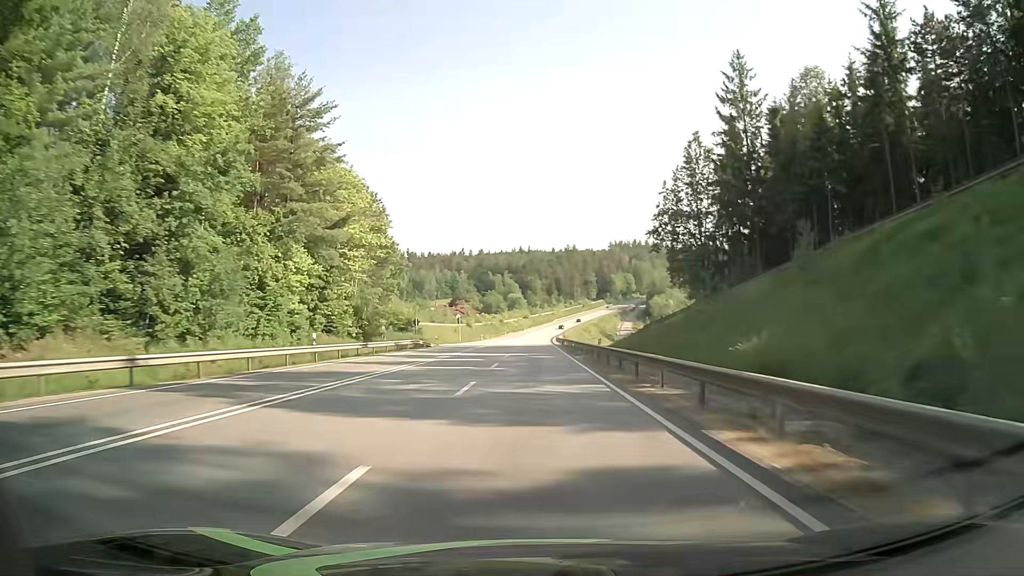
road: primary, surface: asphalt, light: Day
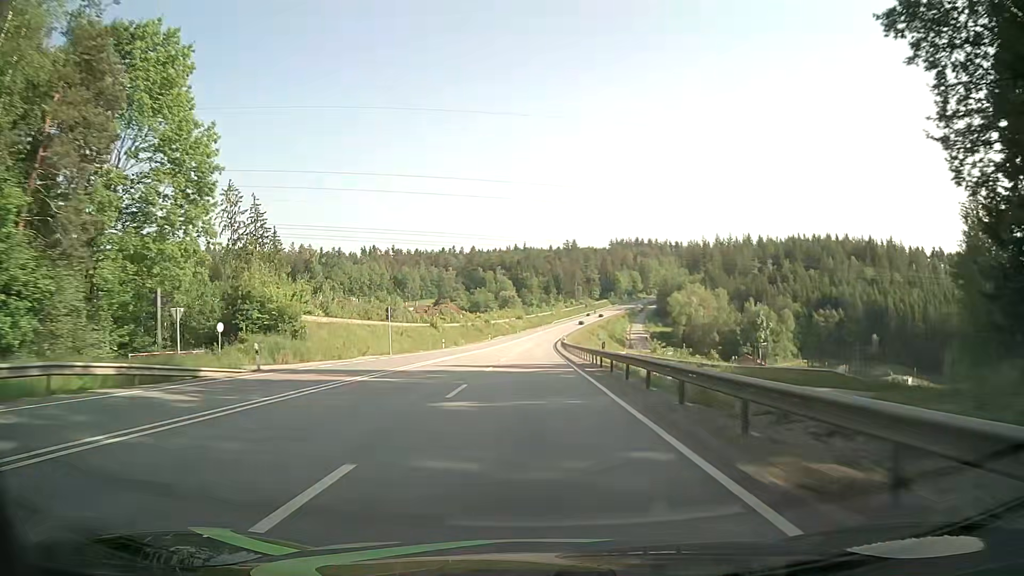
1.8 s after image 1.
(+0.3, +47.3) m; 0°
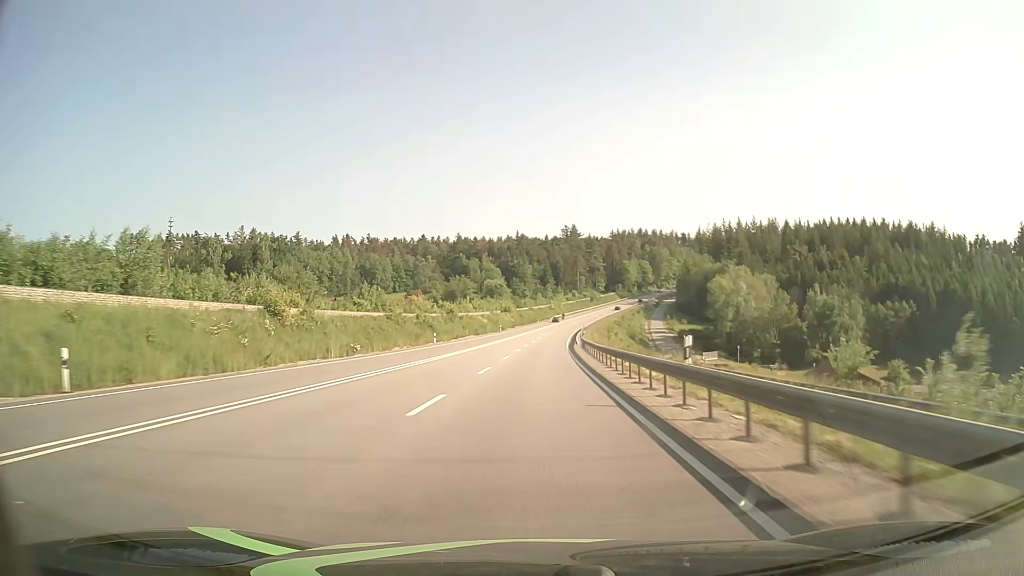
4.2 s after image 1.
(+0.4, +63.2) m; 0°
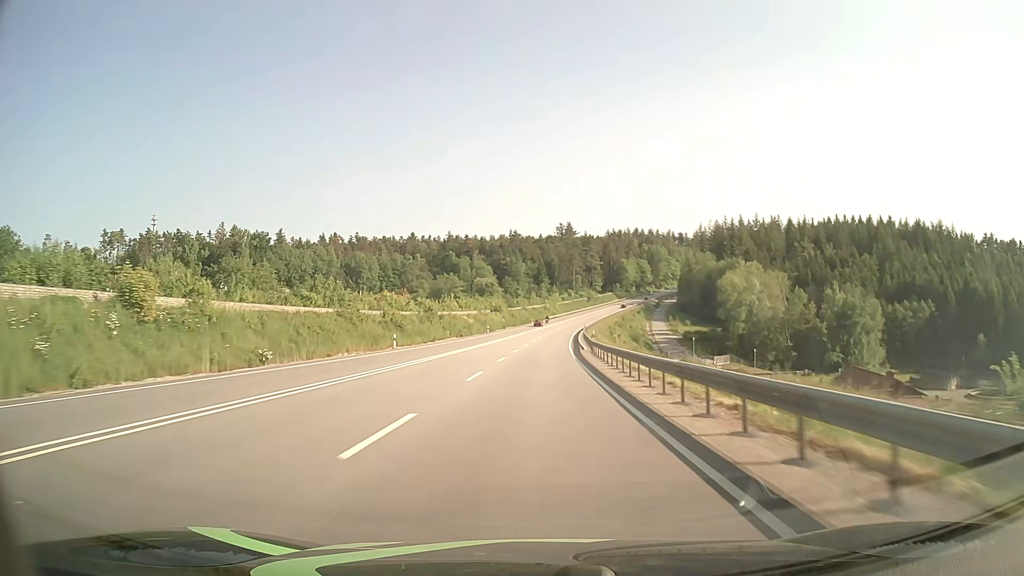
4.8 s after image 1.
(+0.1, +15.8) m; 0°
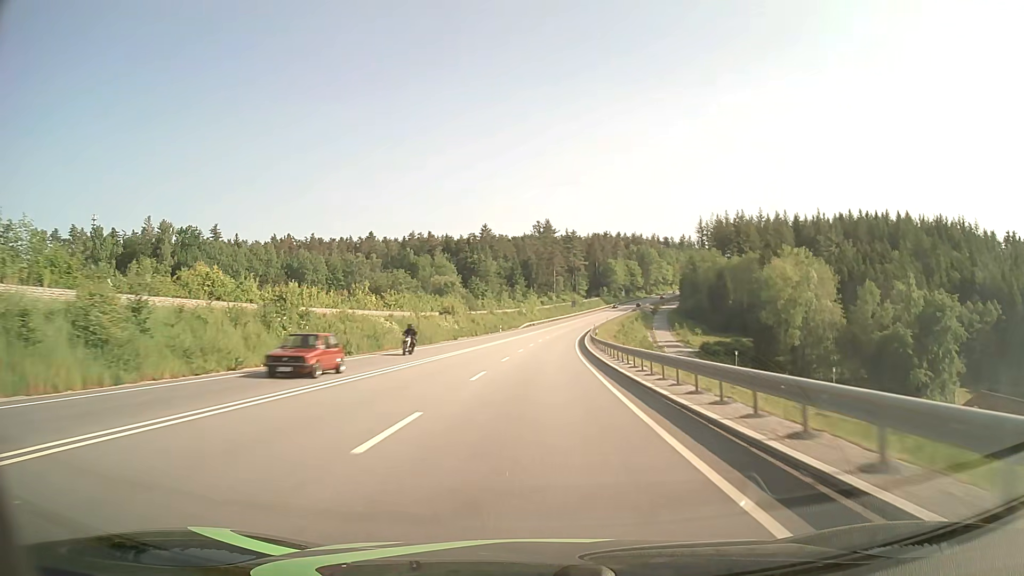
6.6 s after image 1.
(+0.8, +47.3) m; +2°
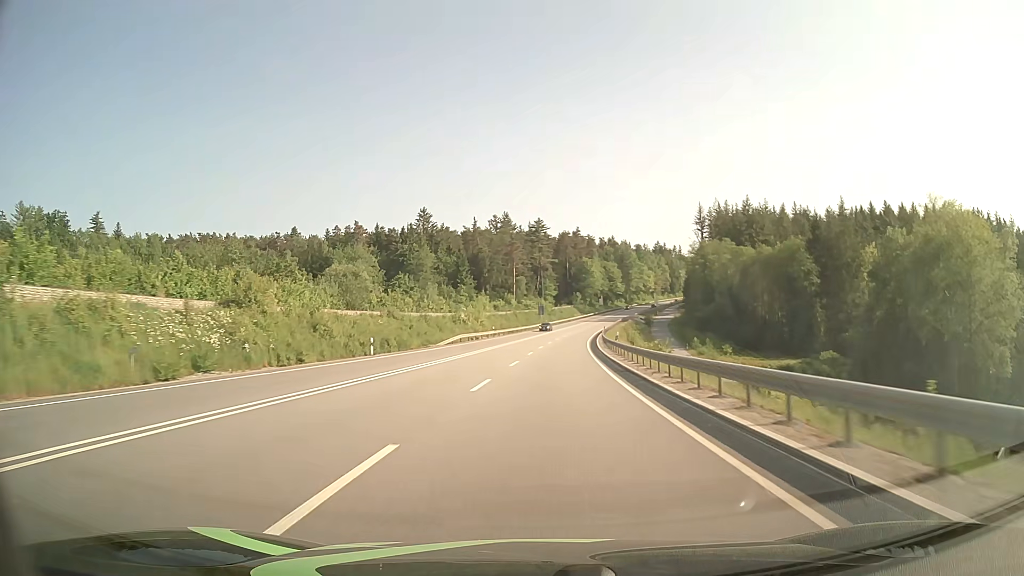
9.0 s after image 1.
(+1.7, +63.0) m; +3°
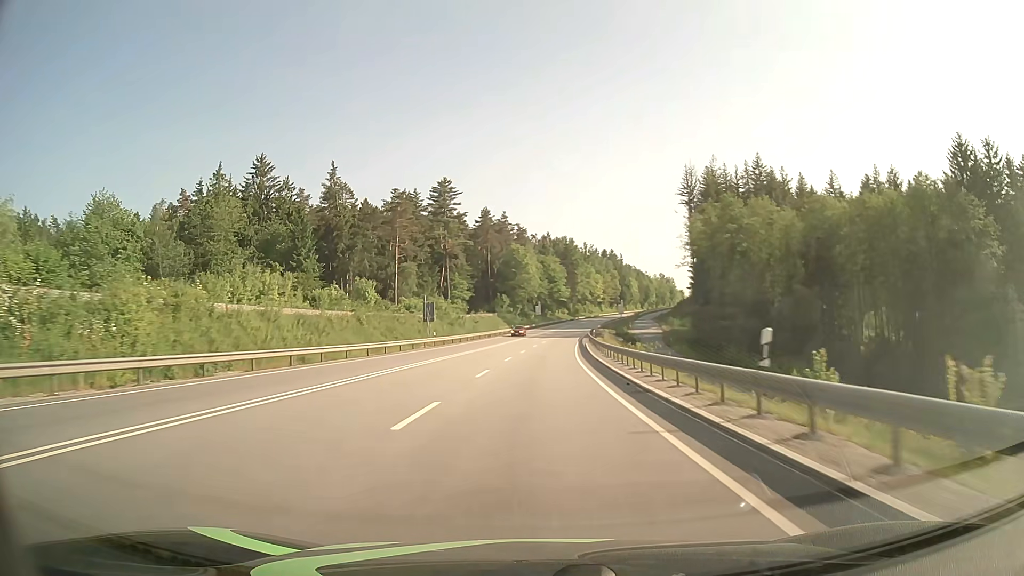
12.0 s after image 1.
(+4.5, +78.1) m; +6°
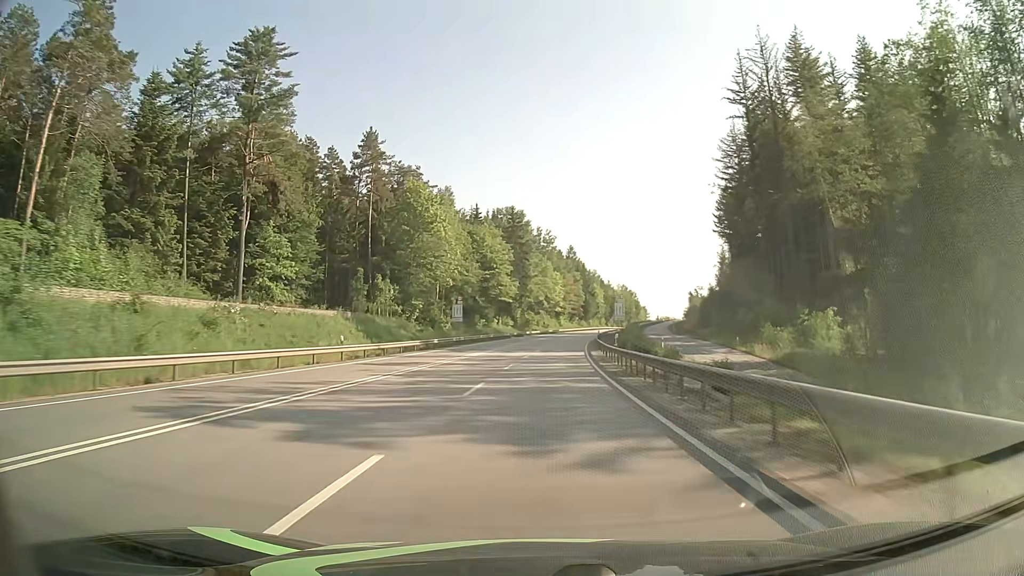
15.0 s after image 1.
(+3.1, +78.0) m; +5°
(0, +10) (0, +20) (+1, +30) (+1, +40) (+2, +50) (+2, +60) (+3, +70) (+4, +80) (+5, +90) (+6, +100) m
